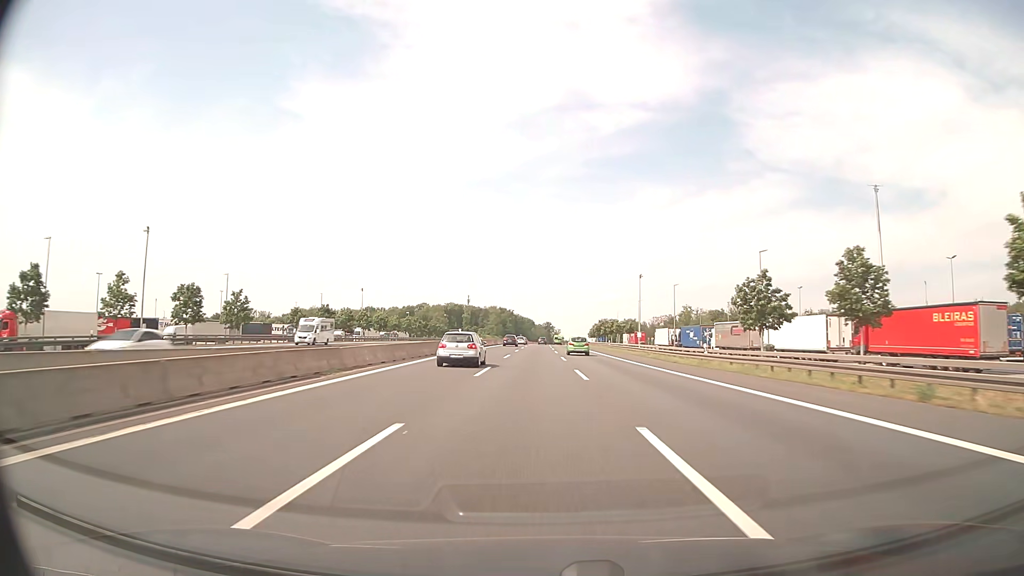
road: motorway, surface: asphalt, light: Day
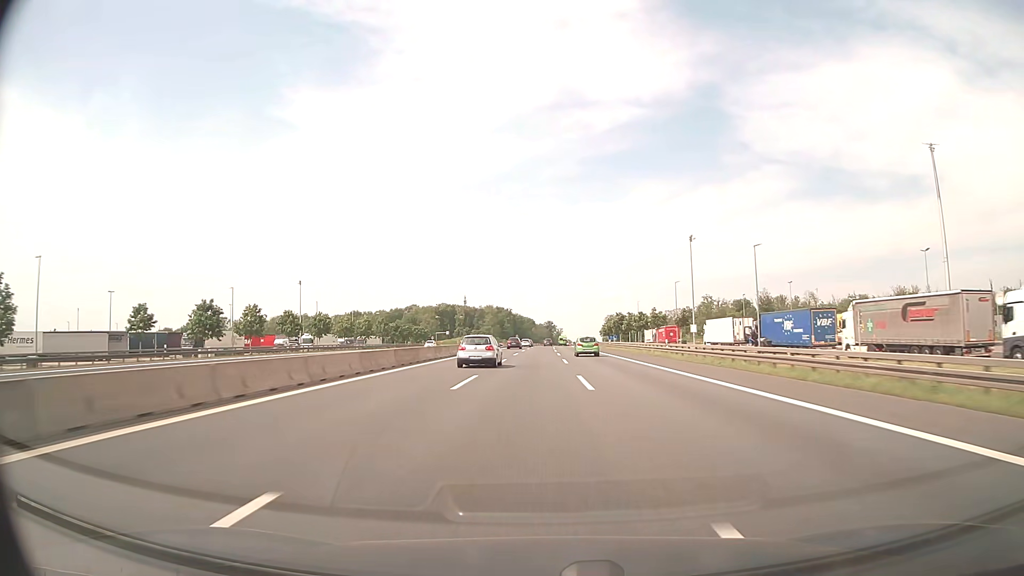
(-0.1, +40.8) m; 0°
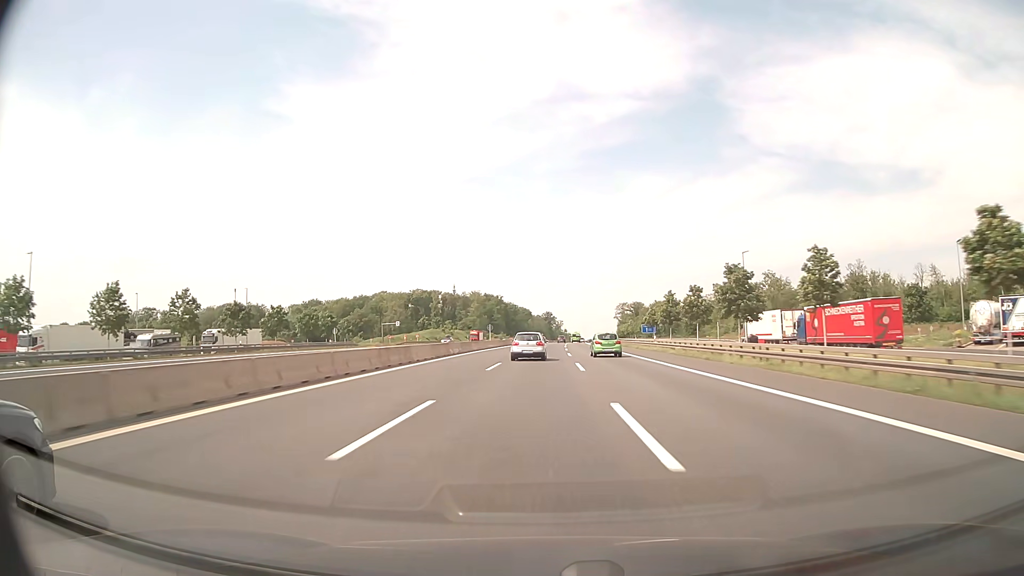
(-0.1, +82.2) m; 0°
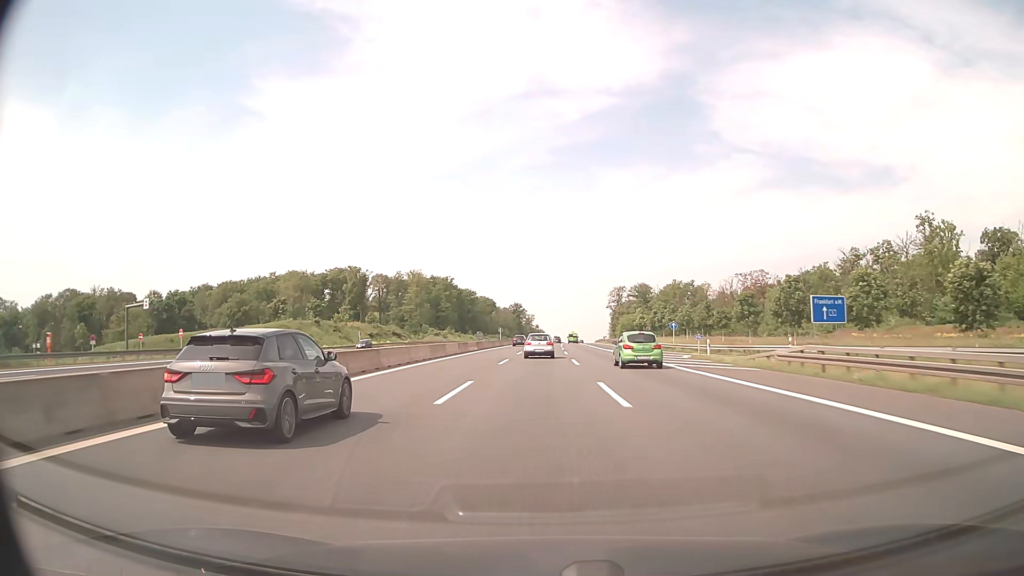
(+1.6, +102.1) m; +2°
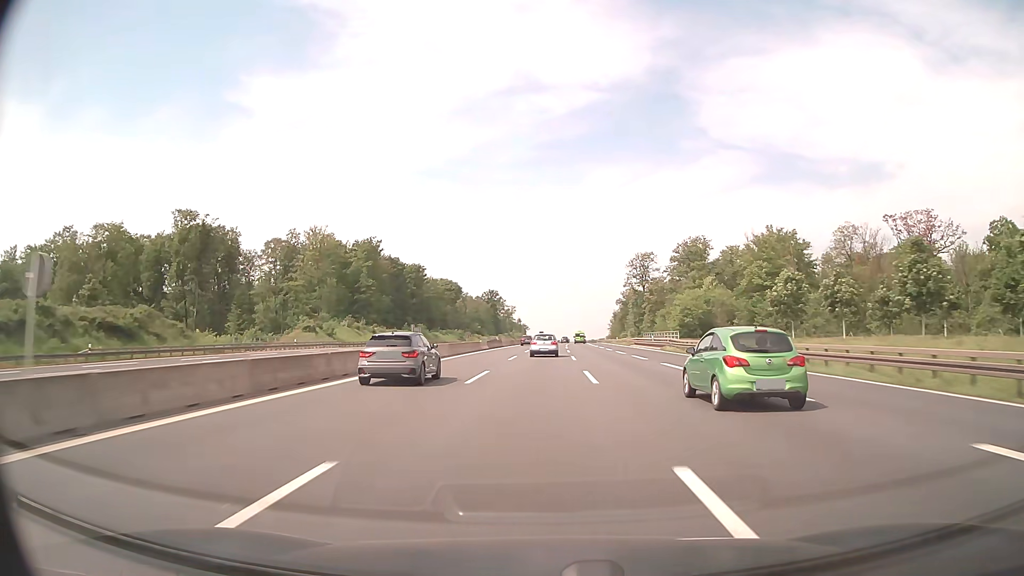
(+1.5, +102.1) m; +1°
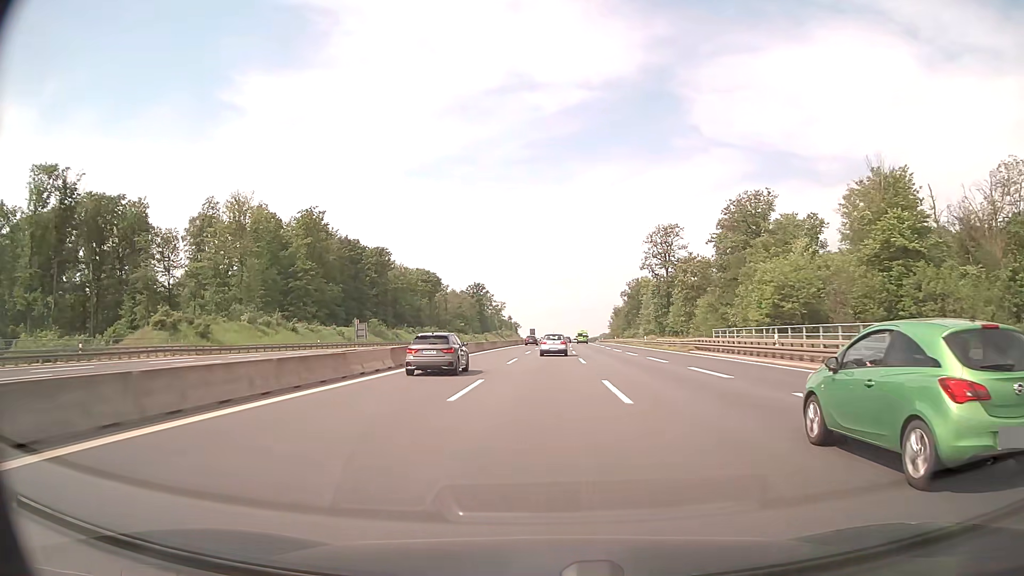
(+0.2, +41.1) m; +1°
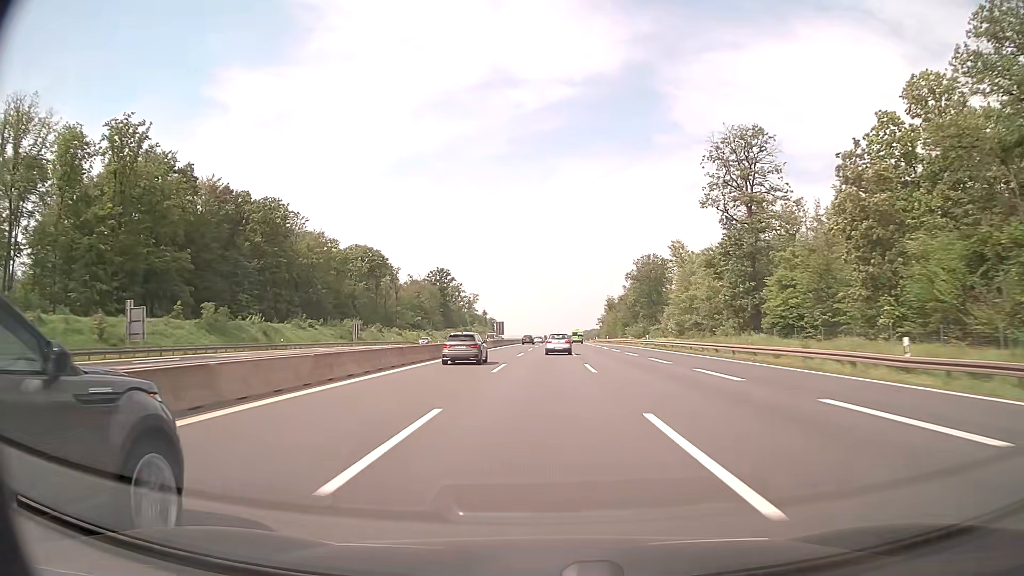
(+0.9, +61.7) m; +2°
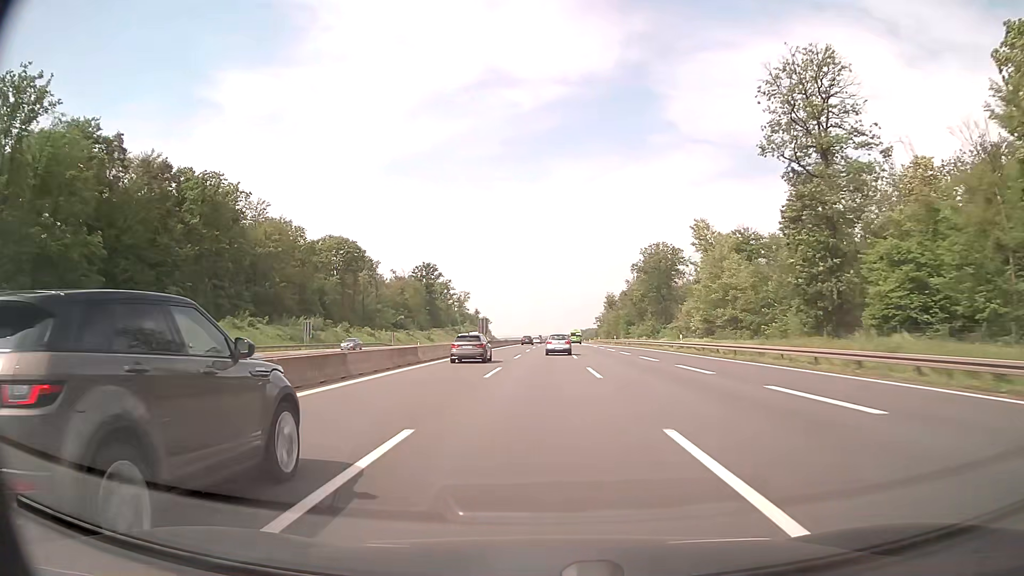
(+0.1, +20.6) m; +1°
(0, +10) (0, +20) (0, +30) (0, +40) (0, +50) (+1, +60) (+1, +70) (+1, +80) (+1, +90) (+2, +100) m
